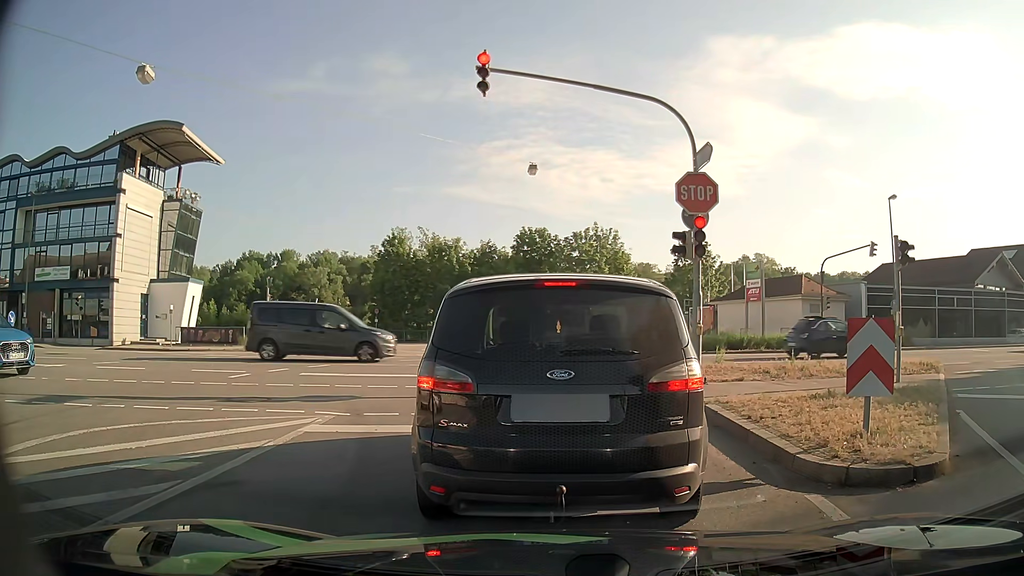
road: tertiary_link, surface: asphalt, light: Day
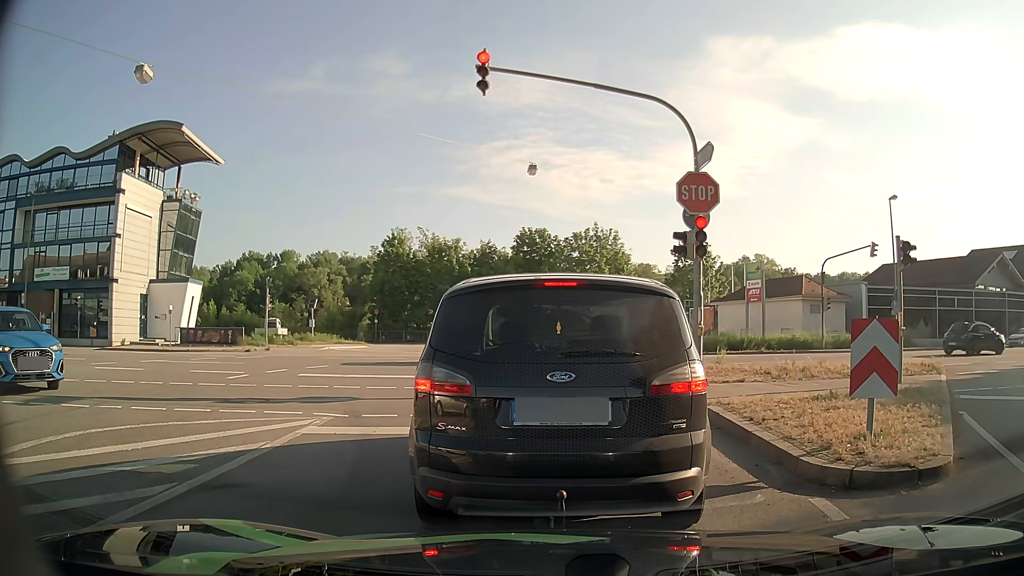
(0.0, +0.1) m; 0°
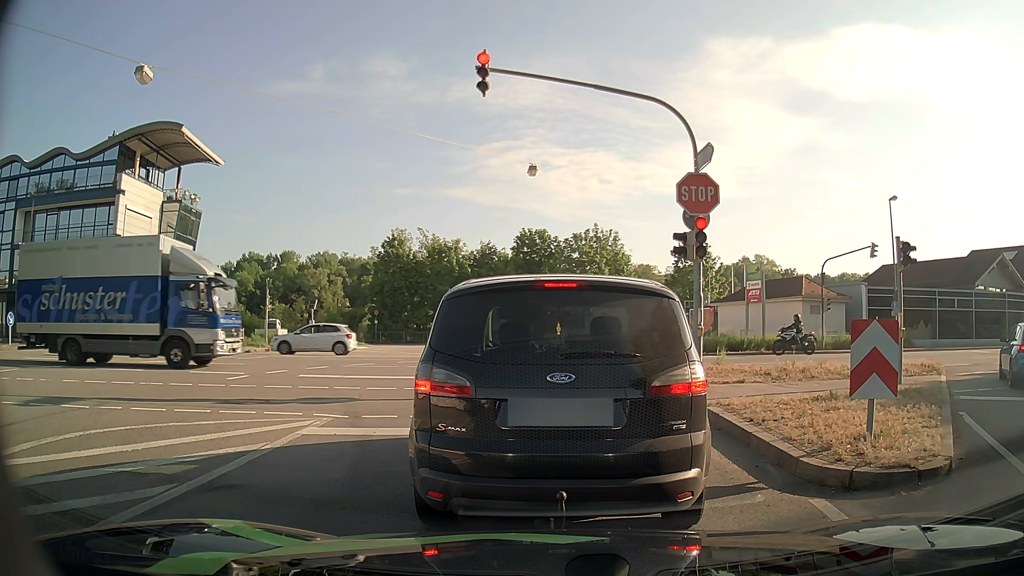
(0.0, +0.1) m; 0°
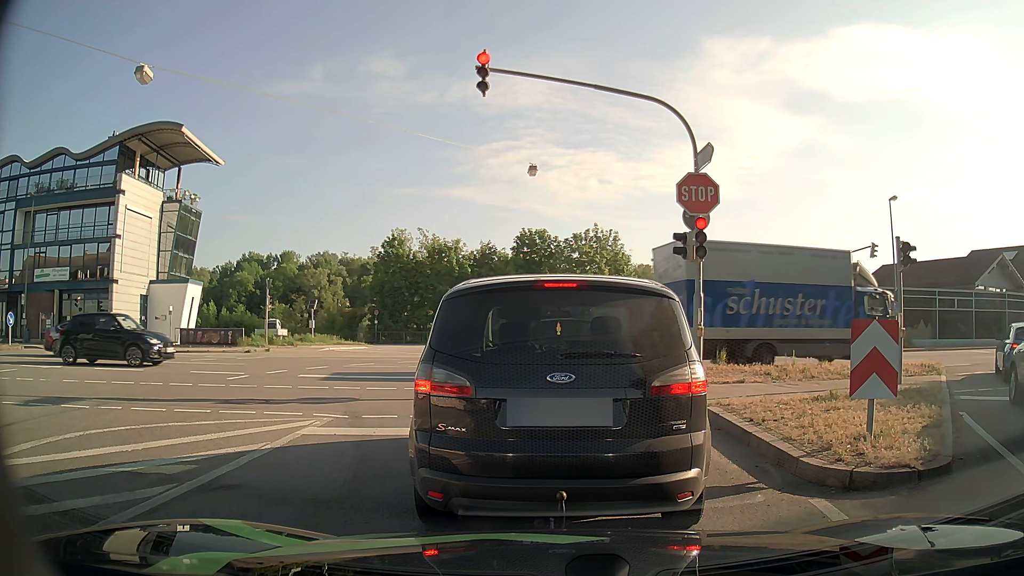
(0.0, 0.0) m; 0°
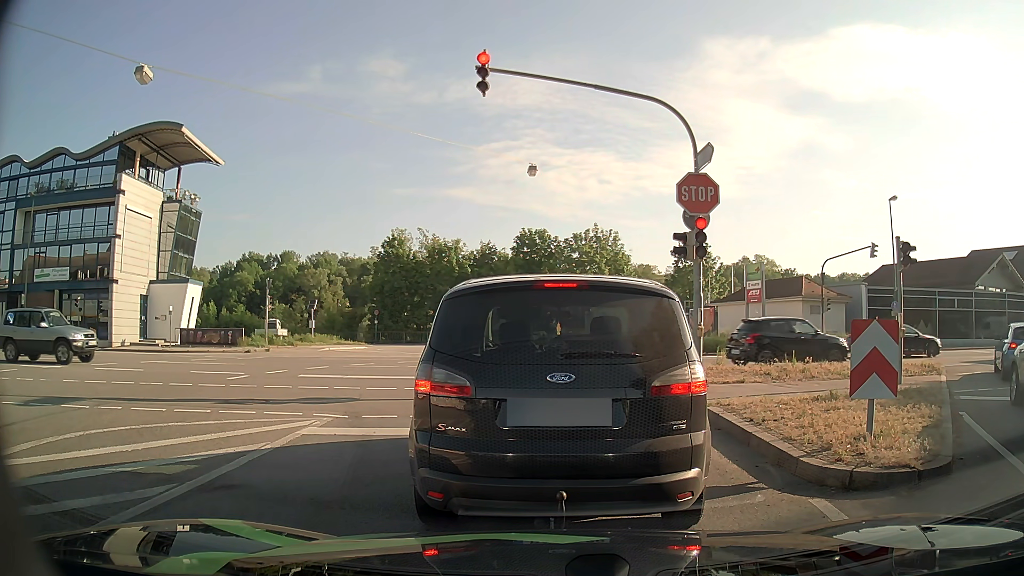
(0.0, 0.0) m; 0°
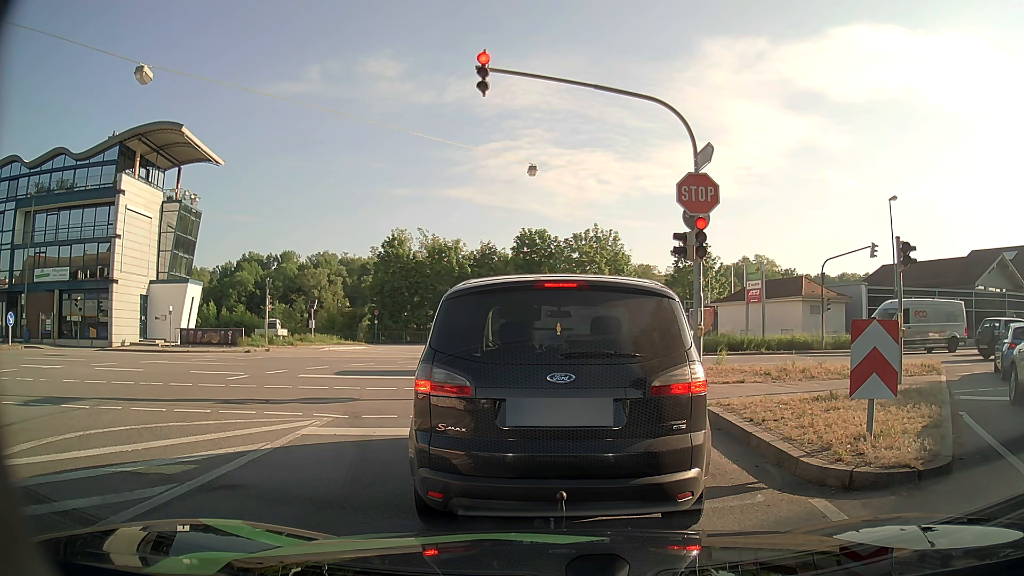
(0.0, 0.0) m; 0°
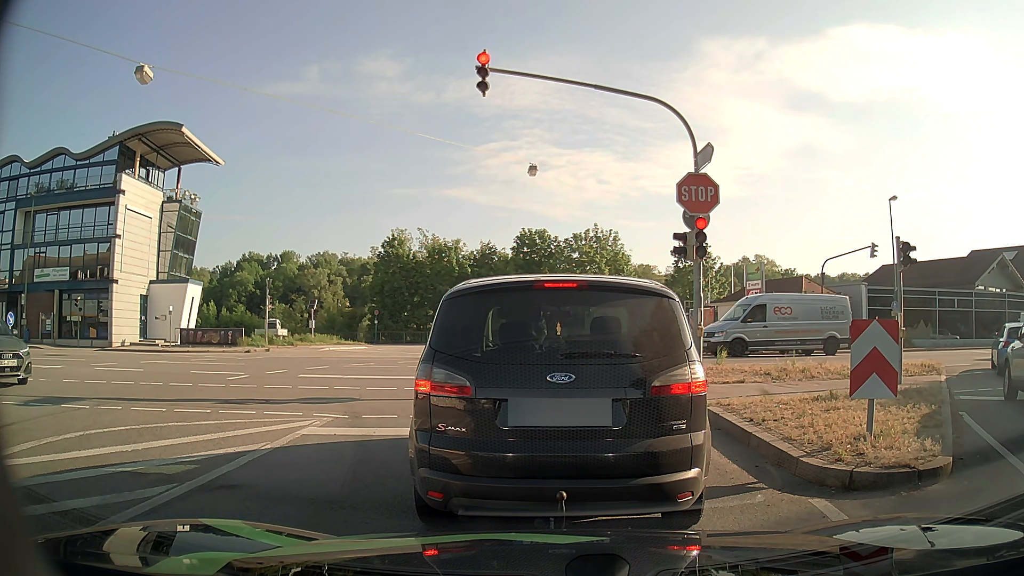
(0.0, 0.0) m; 0°
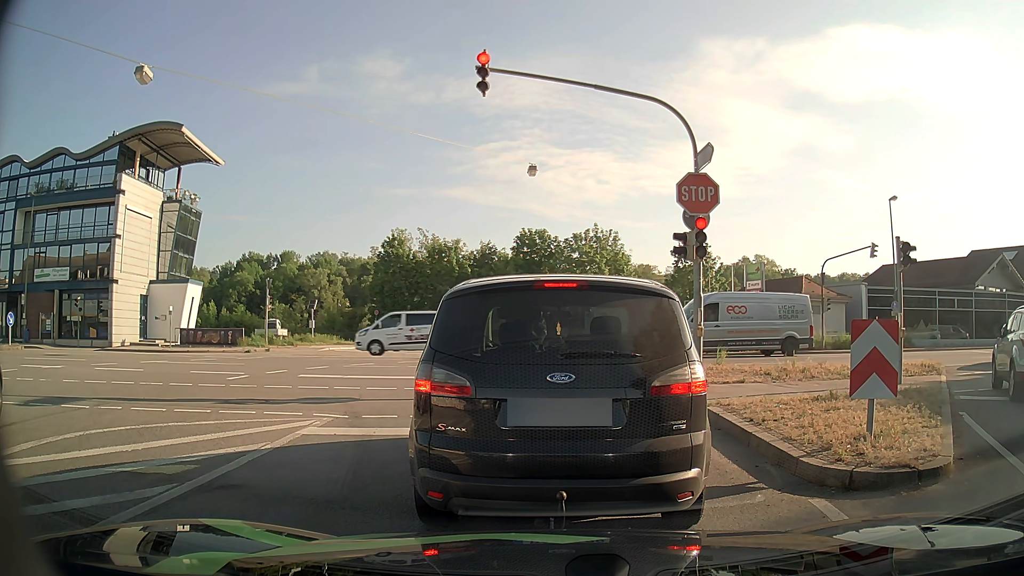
(0.0, 0.0) m; 0°
